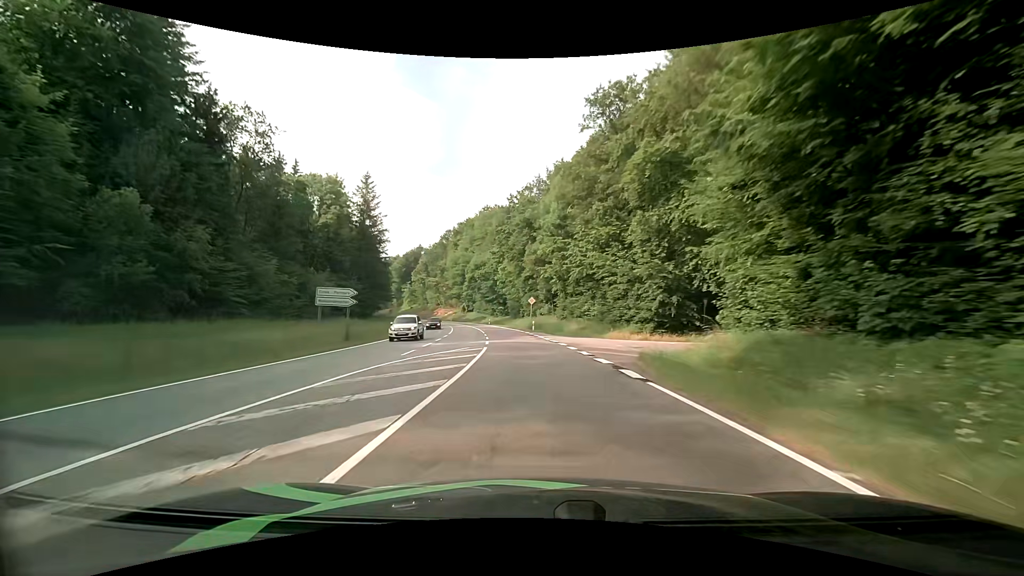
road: secondary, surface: asphalt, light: Day
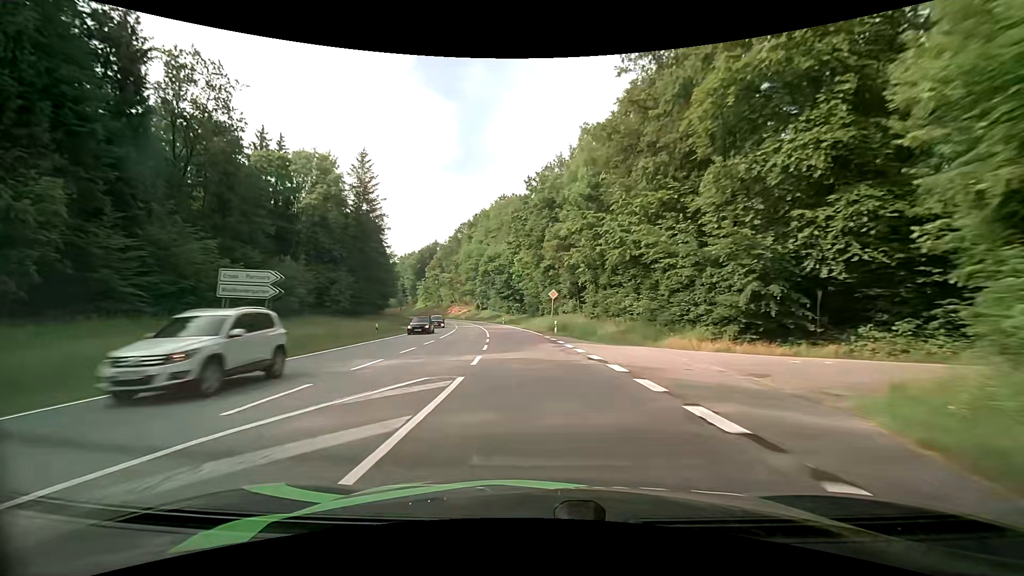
(-0.3, +12.0) m; -2°
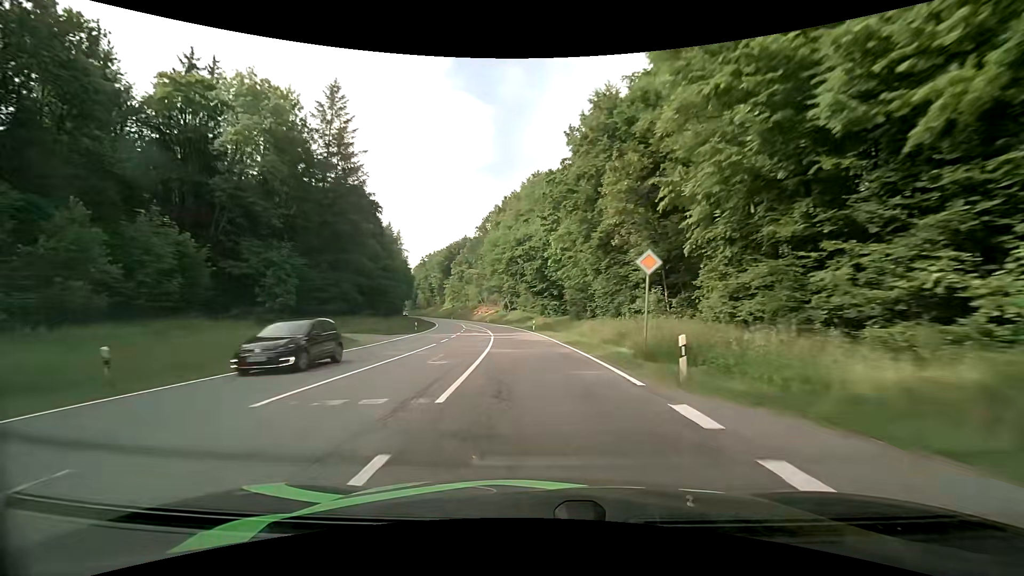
(-1.1, +24.2) m; -5°
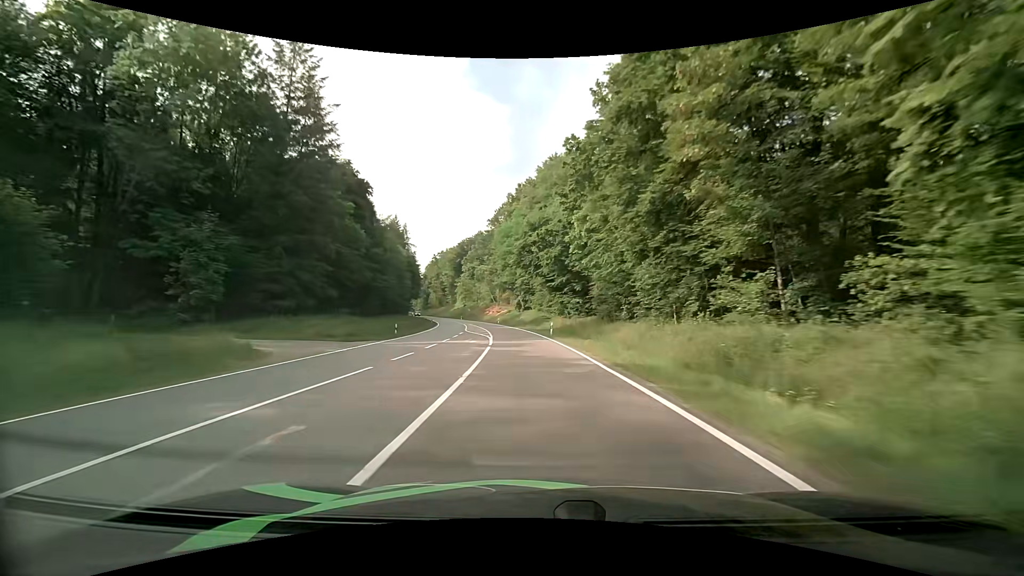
(-0.2, +12.2) m; -2°
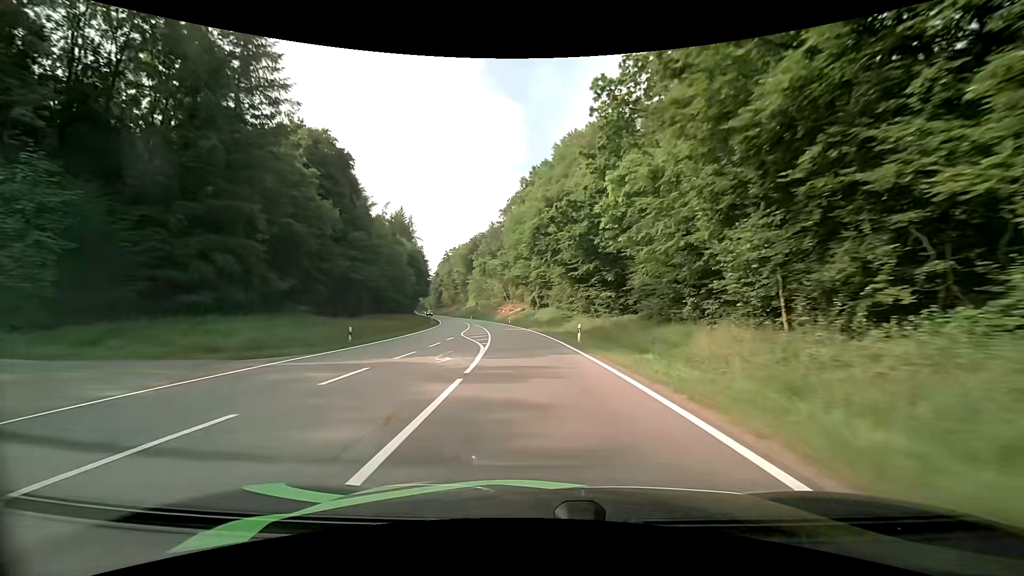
(-0.1, +12.3) m; -1°
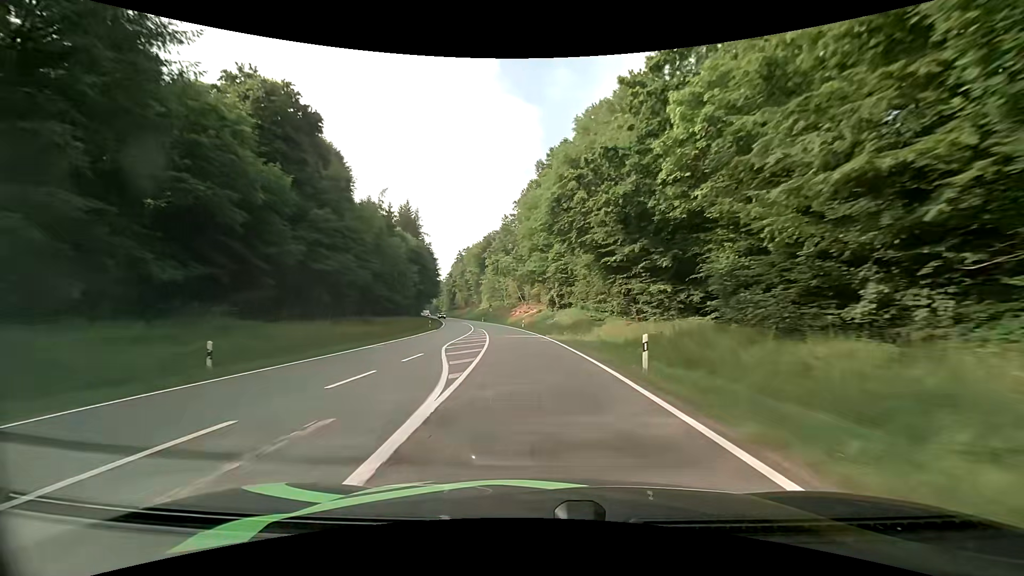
(-0.2, +12.4) m; -2°
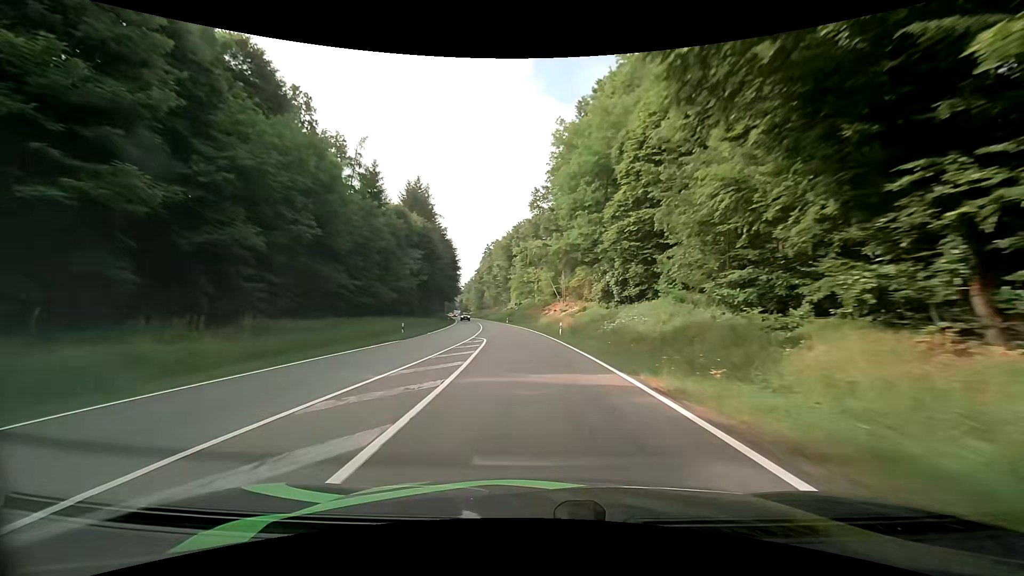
(-0.9, +25.1) m; -4°
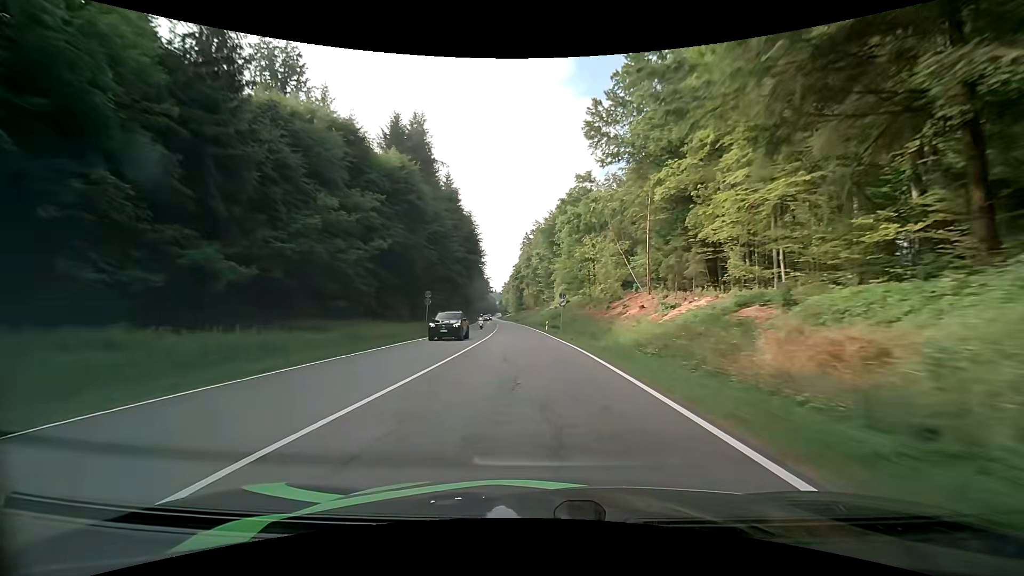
(-1.5, +38.5) m; -5°
(0, +10) (0, +20) (-1, +30) (-1, +40) (-2, +50) (-2, +60) (-3, +70) (-4, +80) (-5, +90) (-6, +100) m
